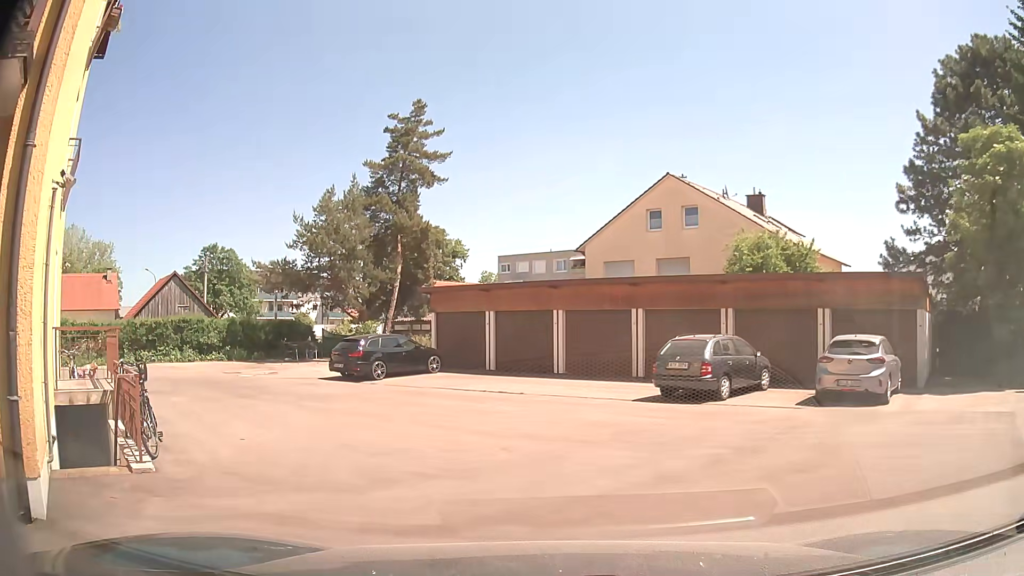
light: Day
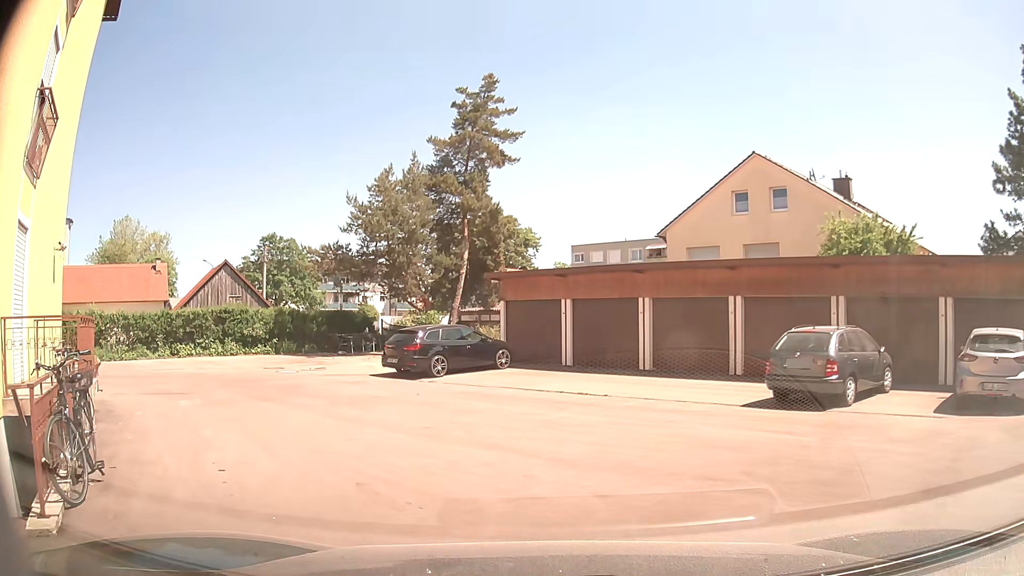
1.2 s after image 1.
(-0.1, +2.8) m; -5°
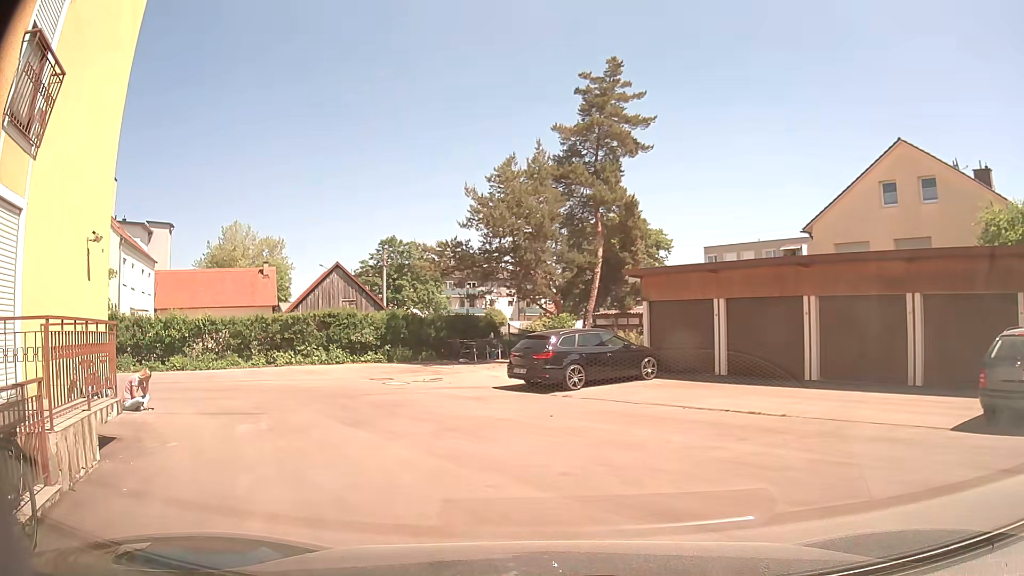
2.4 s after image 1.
(-0.4, +2.9) m; -11°
